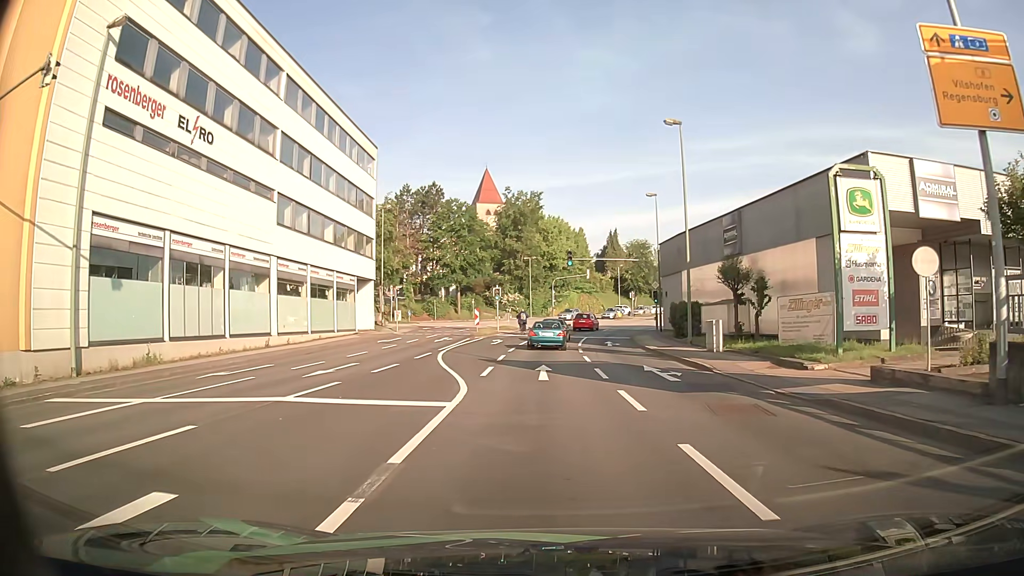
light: Day
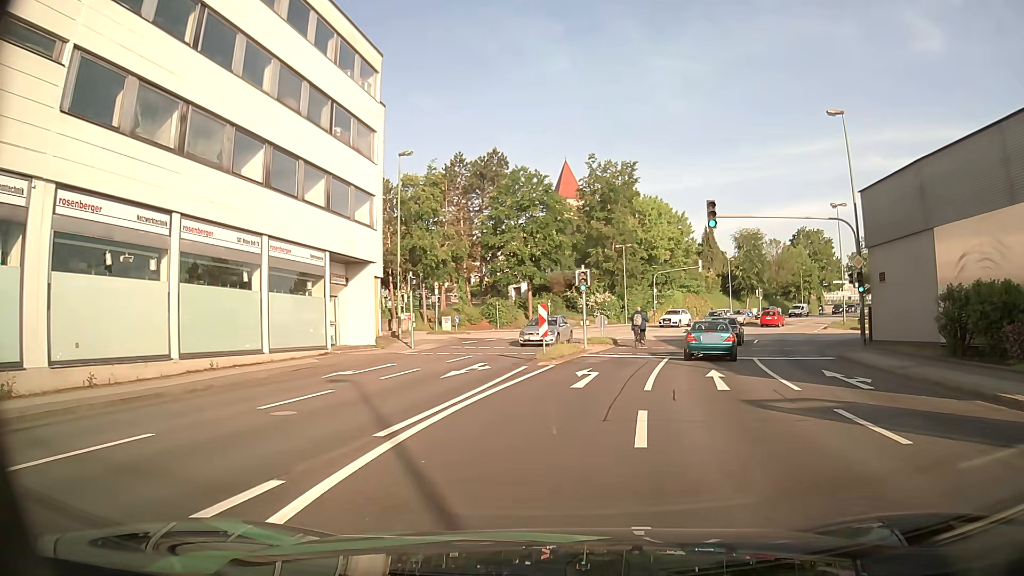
(-1.7, +21.5) m; -8°
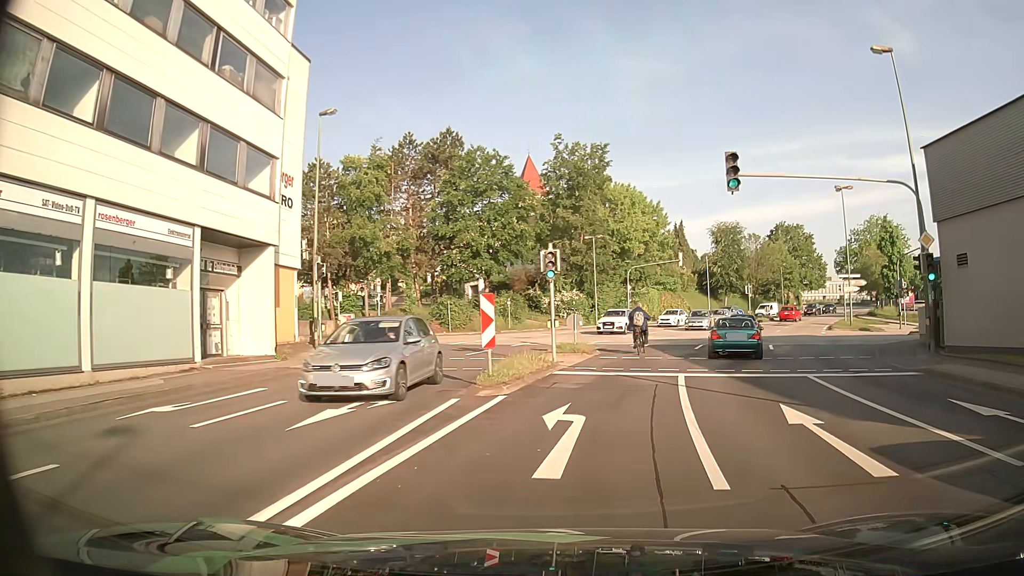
(+0.2, +8.0) m; +3°
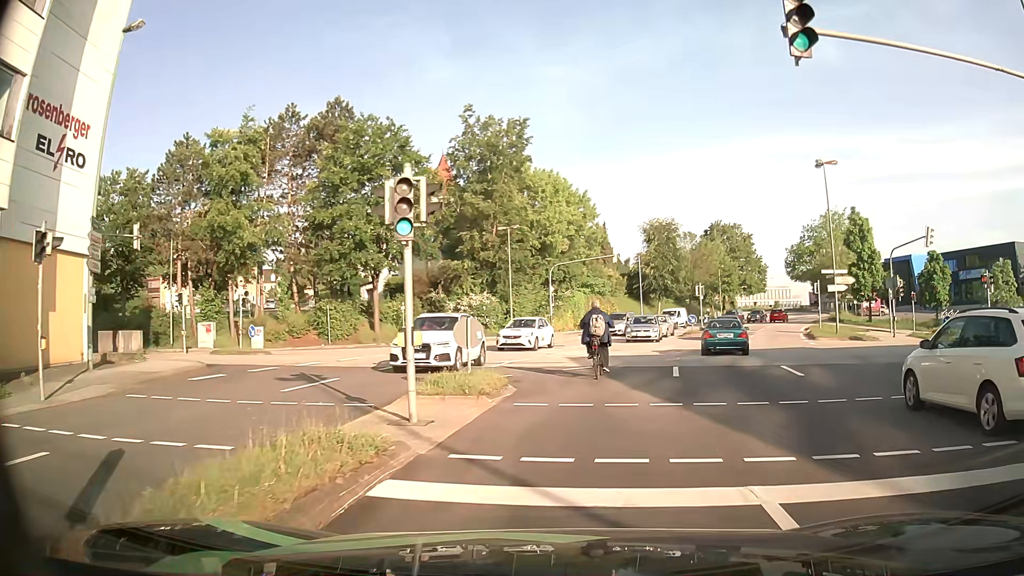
(+0.6, +10.7) m; +5°
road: tertiary_link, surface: asphalt
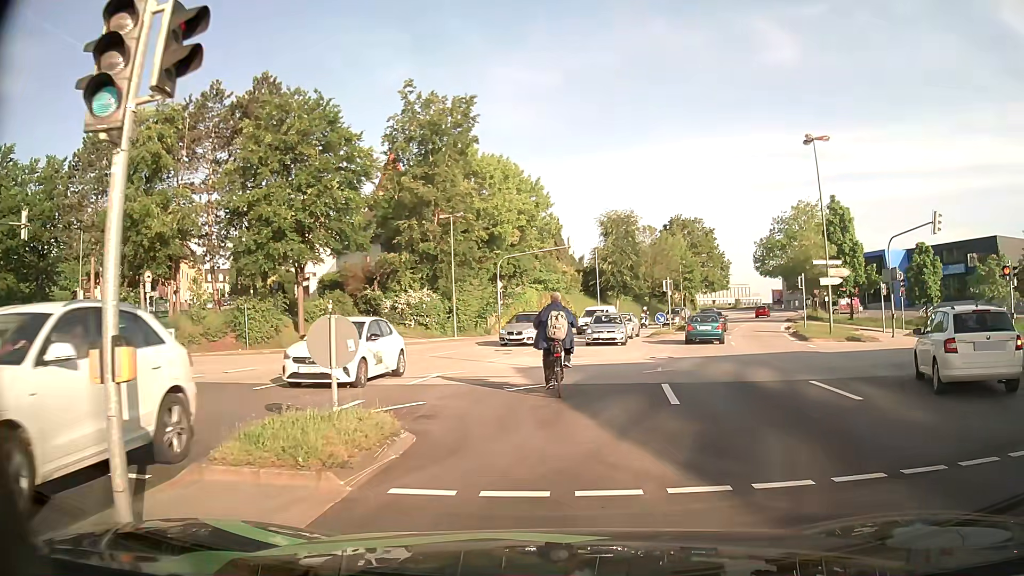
(+0.4, +5.4) m; +6°
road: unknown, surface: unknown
